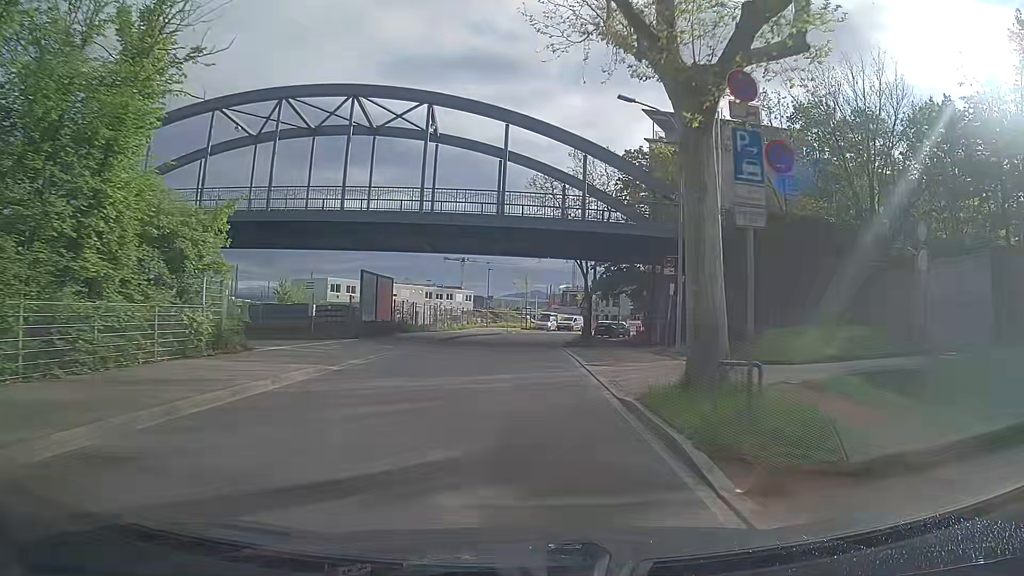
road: tertiary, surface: asphalt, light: Day
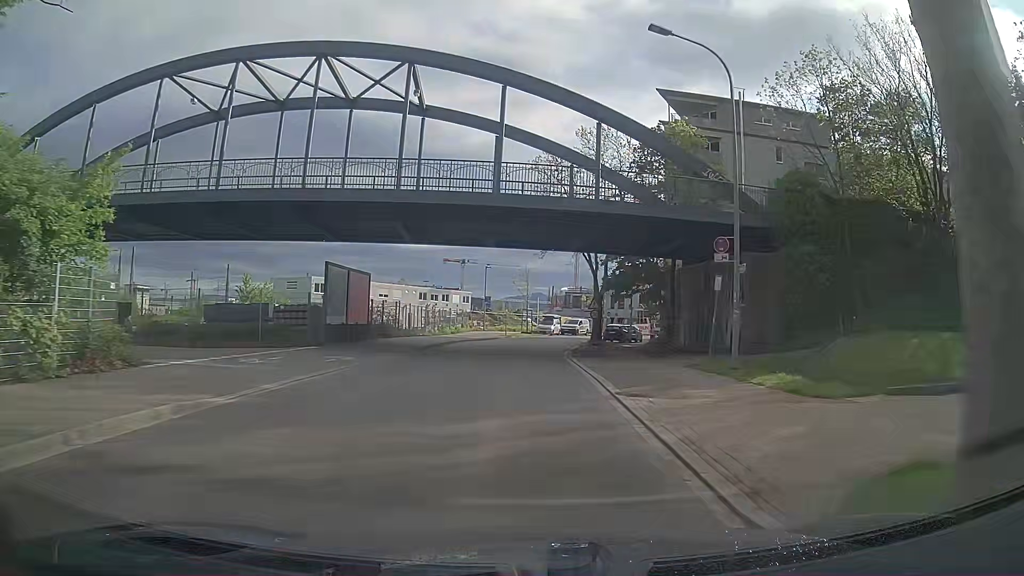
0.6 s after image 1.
(0.0, +6.5) m; 0°
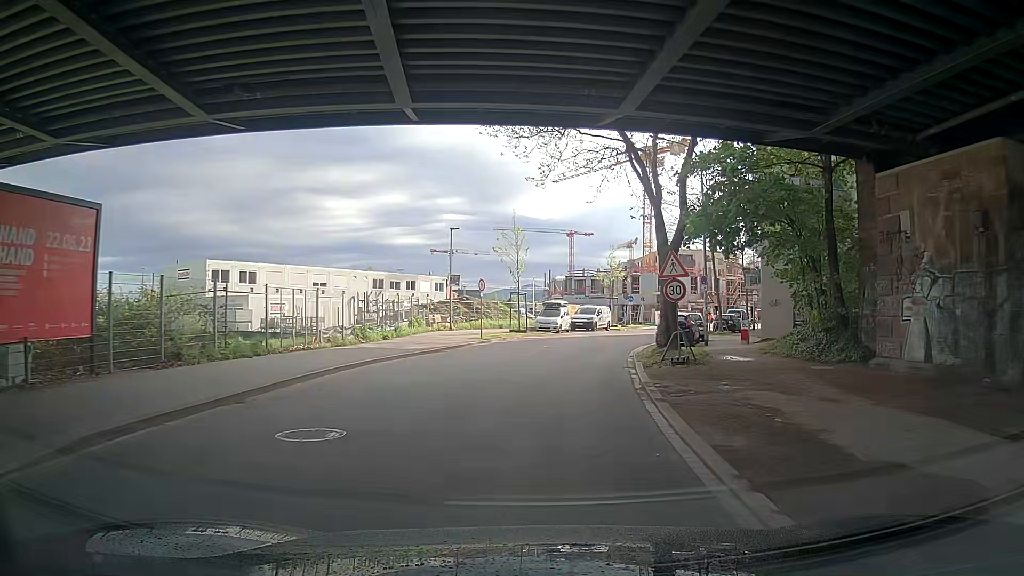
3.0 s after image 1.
(+0.1, +23.8) m; +1°
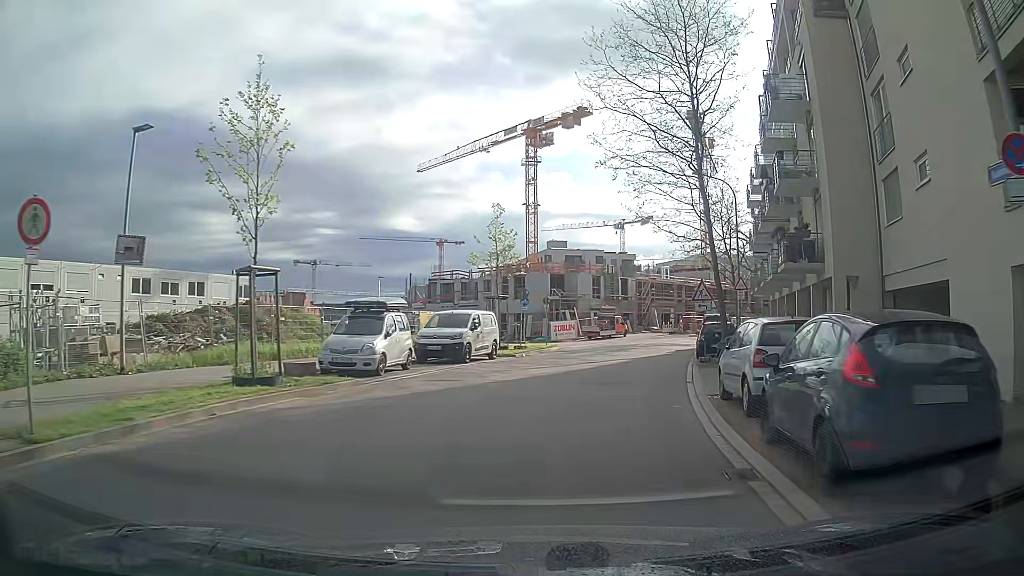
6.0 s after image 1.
(+1.1, +24.8) m; +10°
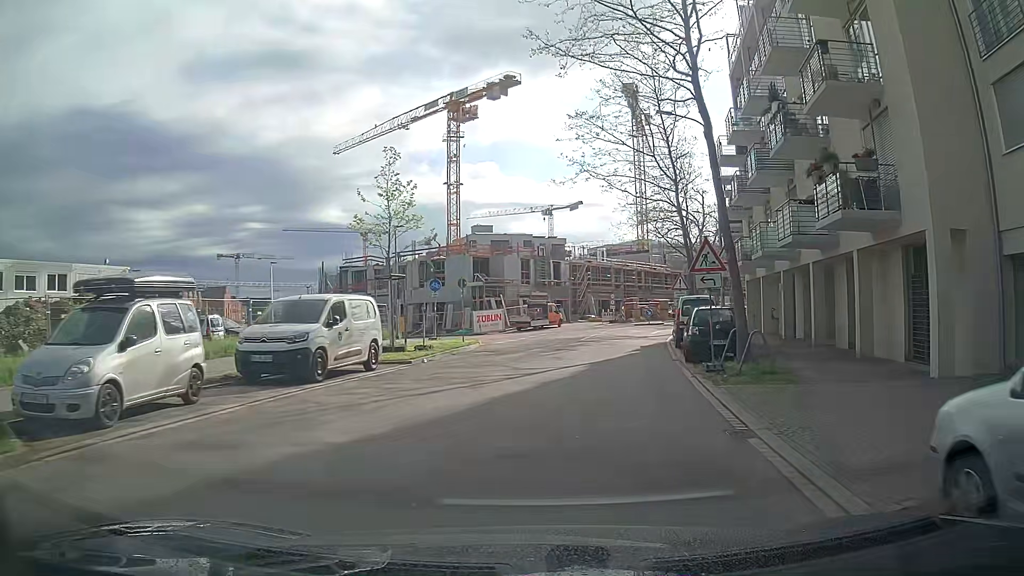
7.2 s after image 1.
(+0.6, +9.3) m; +7°
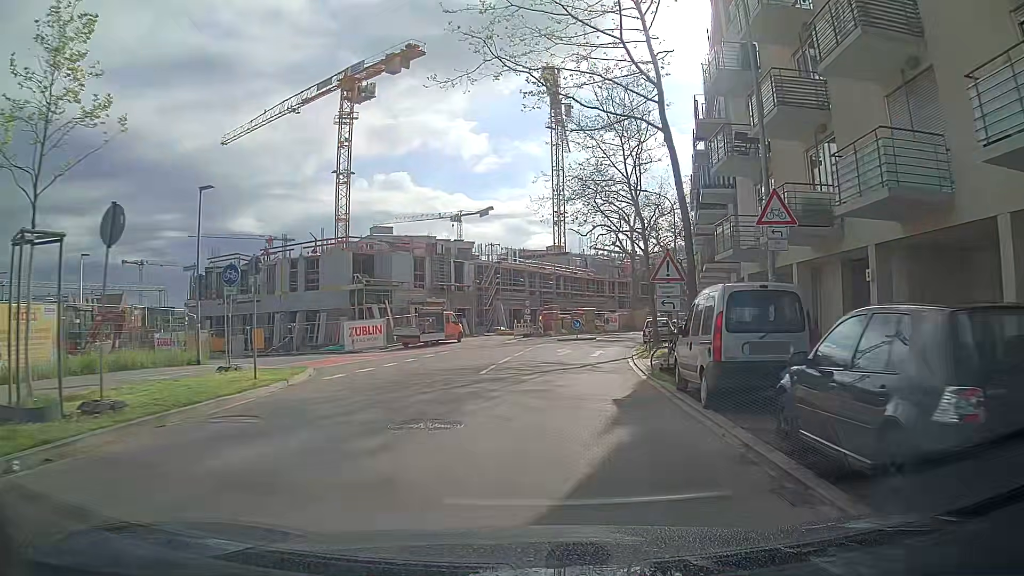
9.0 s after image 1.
(+1.1, +14.1) m; +7°
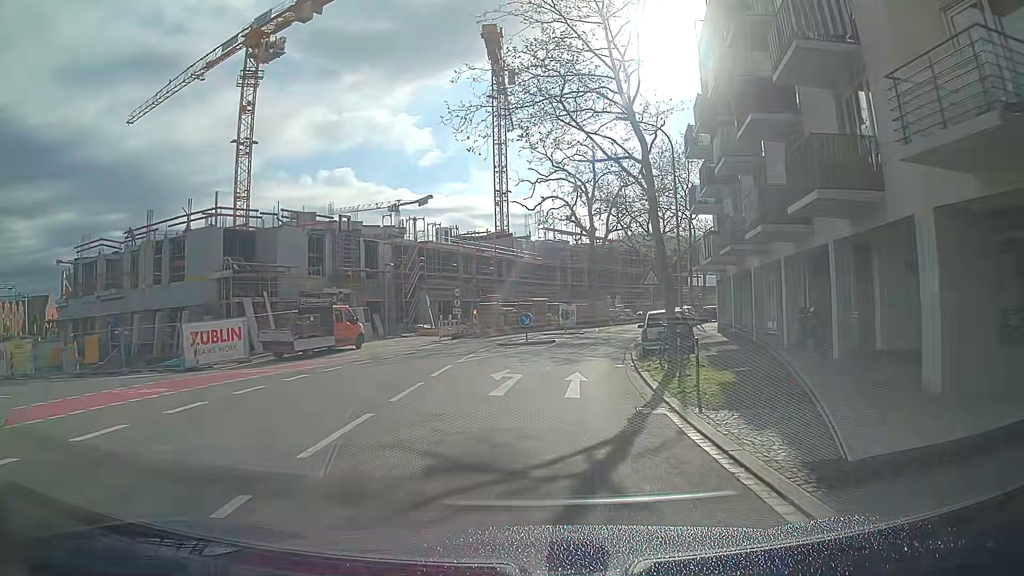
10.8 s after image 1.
(+0.7, +14.5) m; +4°
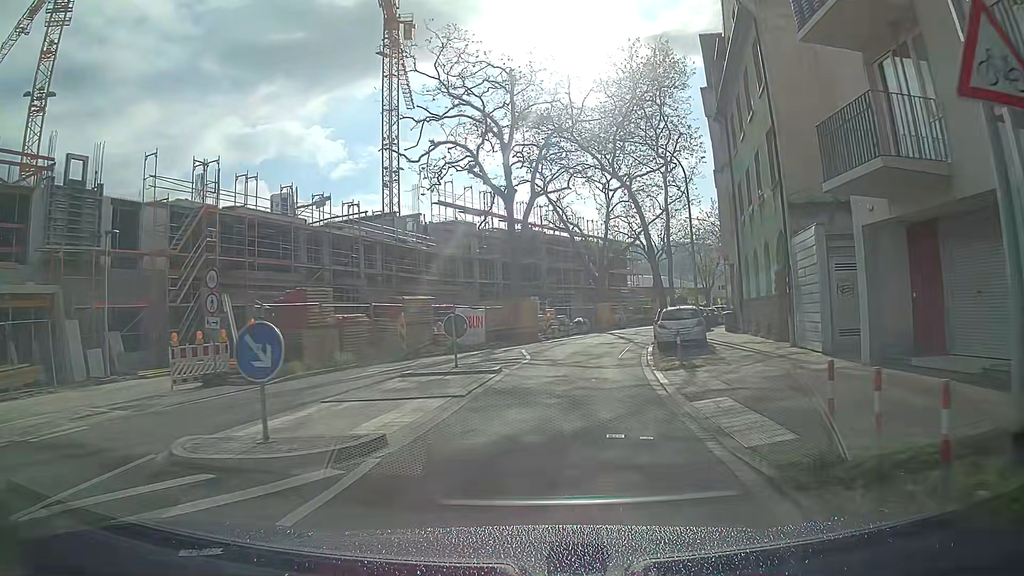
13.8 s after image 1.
(+1.7, +22.7) m; +10°
(0, +10) (+1, +20) (+2, +30) (+4, +40) (+7, +49) (+10, +59) (+14, +68) (+19, +77) (+24, +85) (+30, +93) m
